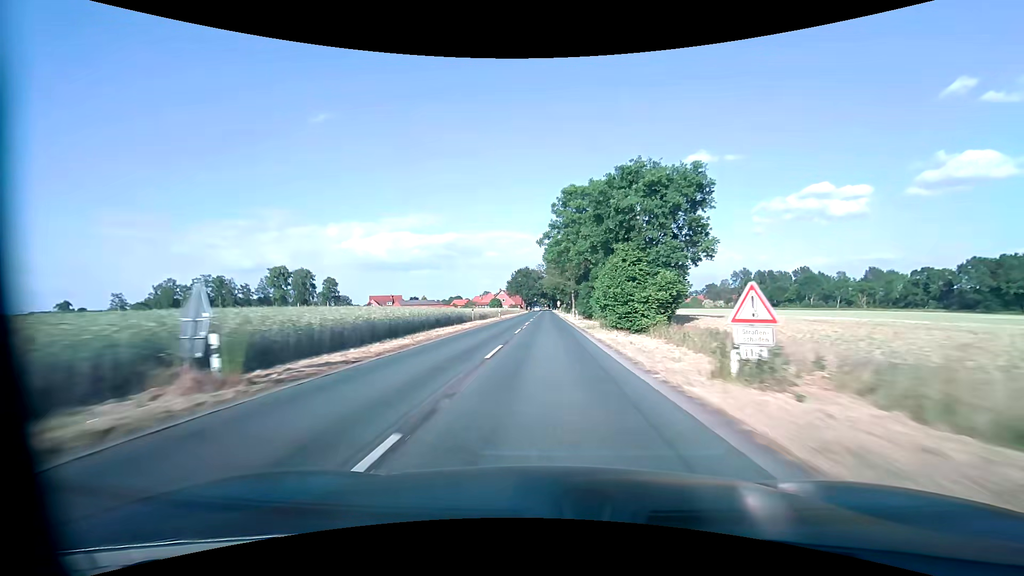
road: secondary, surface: asphalt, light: Day
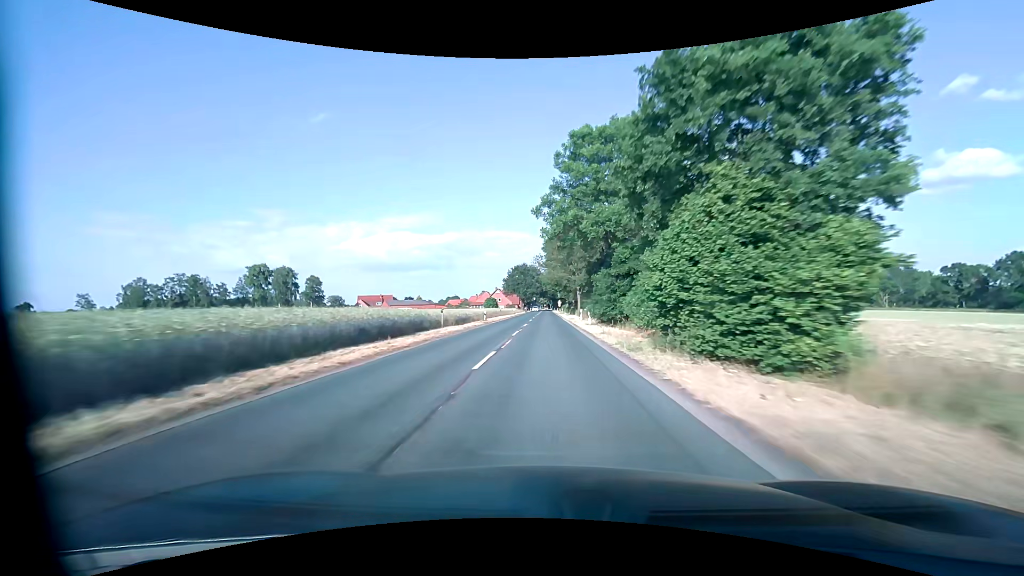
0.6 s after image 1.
(0.0, +14.6) m; 0°
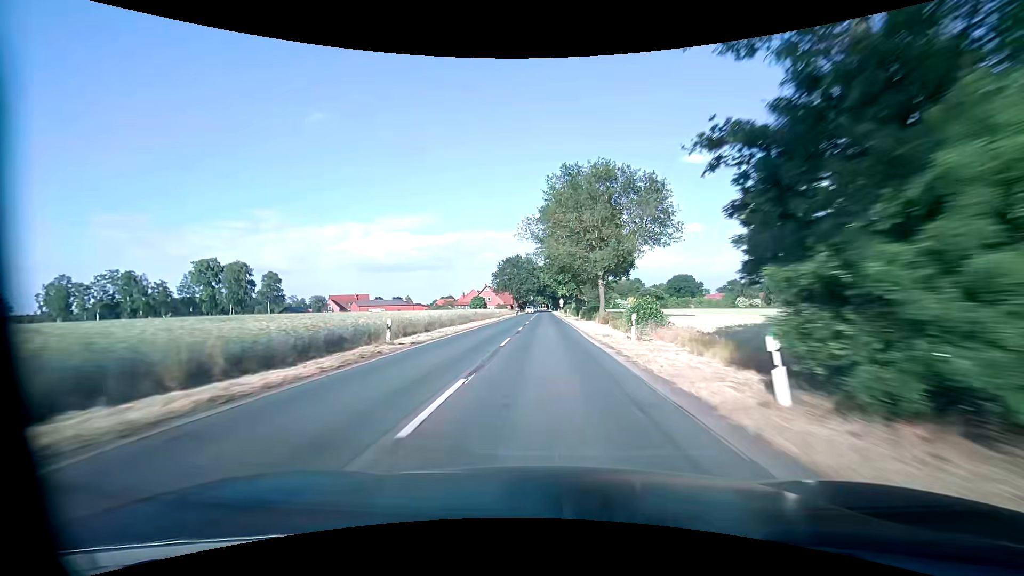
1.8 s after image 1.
(0.0, +29.2) m; 0°
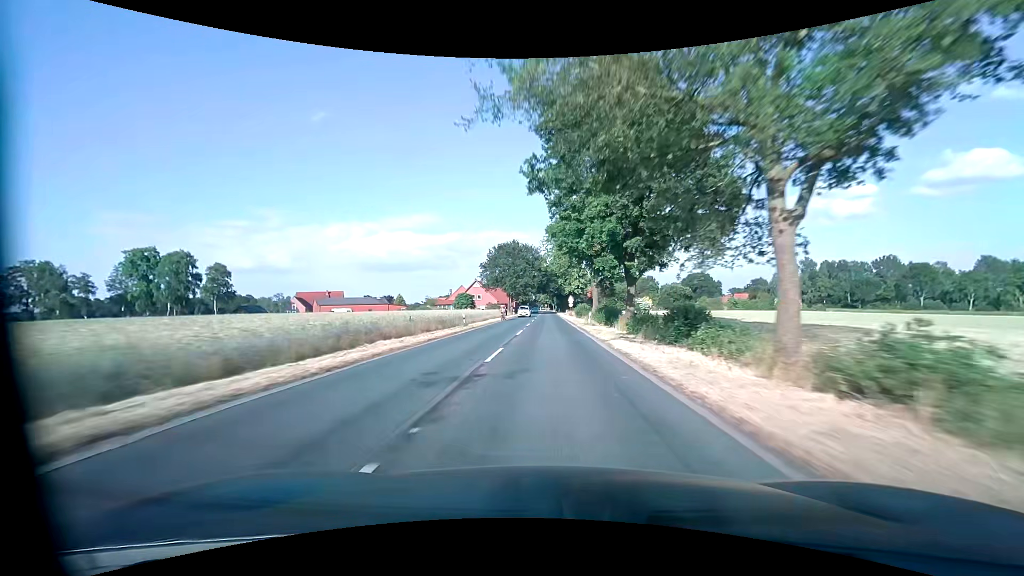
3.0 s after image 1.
(+0.1, +29.2) m; 0°
(0, +10) (0, +20) (0, +30) (0, +40) (0, +50) (0, +60) (0, +70) (0, +80) (0, +90) (0, +100) m
